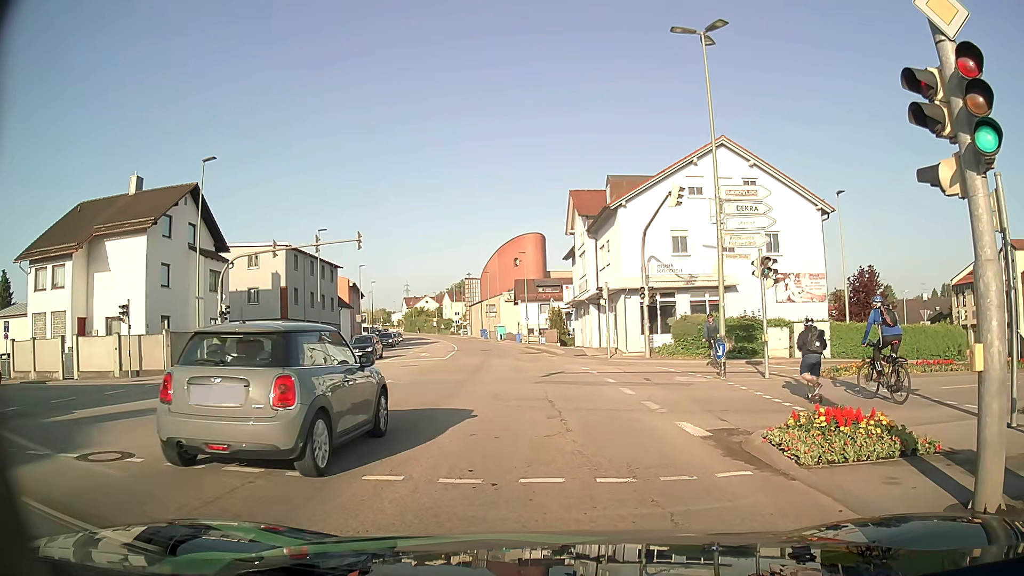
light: Day
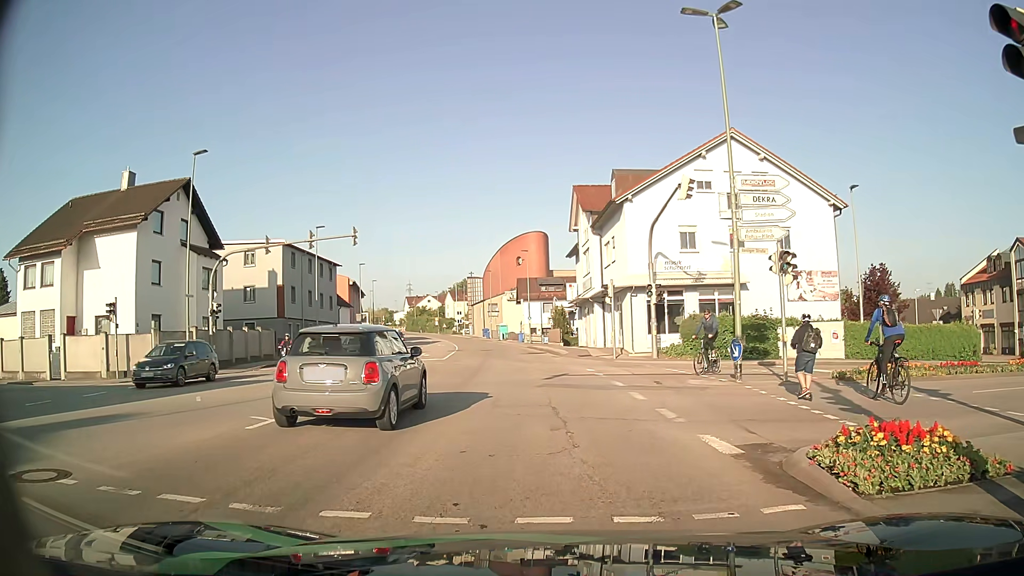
(0.0, +1.4) m; +2°
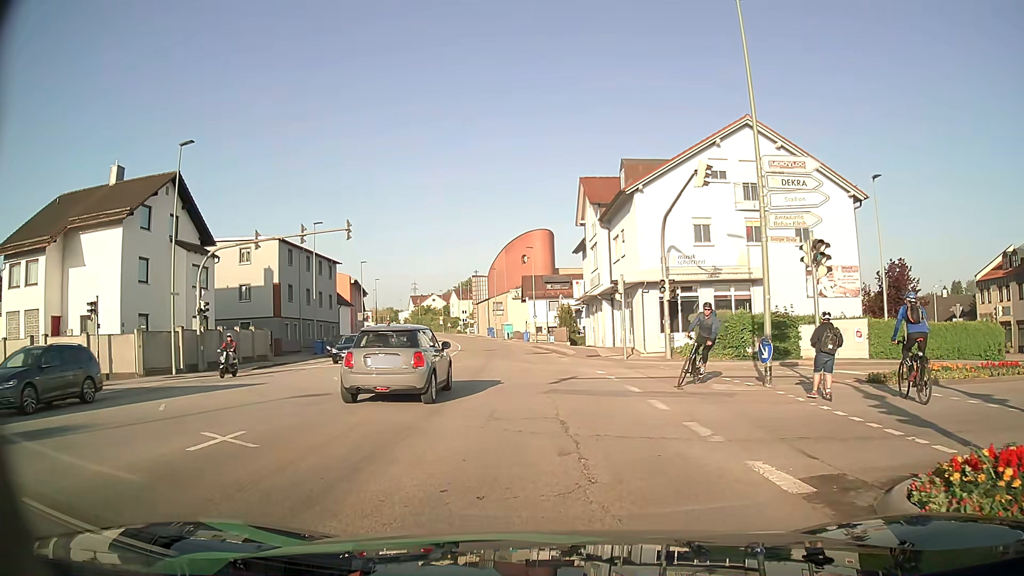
(0.0, +2.0) m; 0°
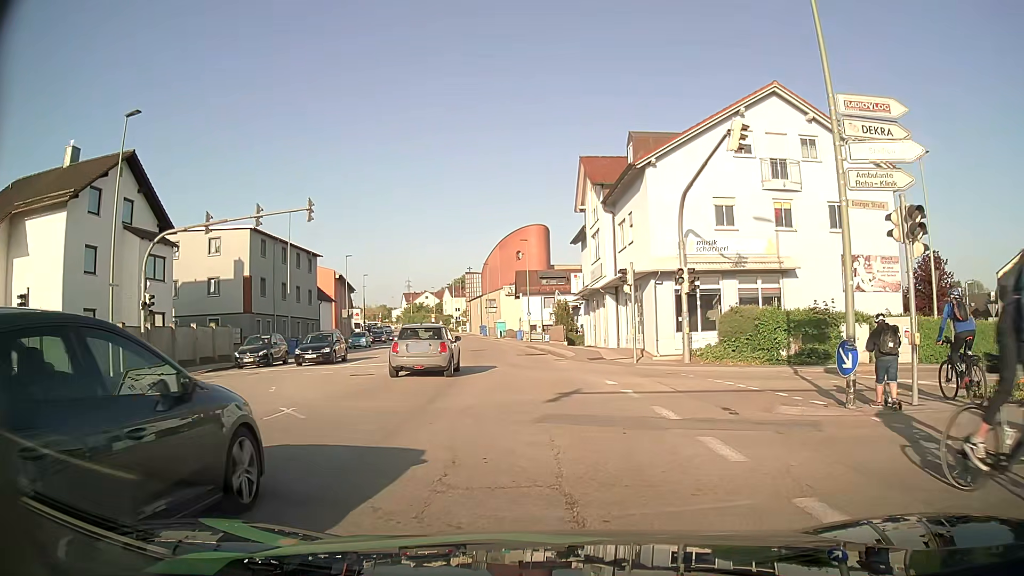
(-0.1, +4.7) m; 0°
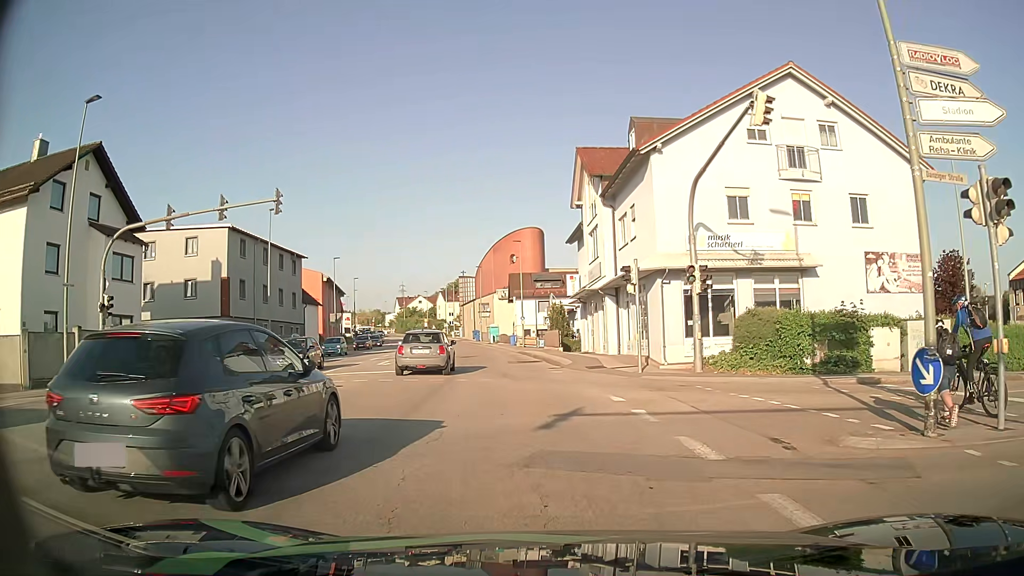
(0.0, +2.8) m; +1°
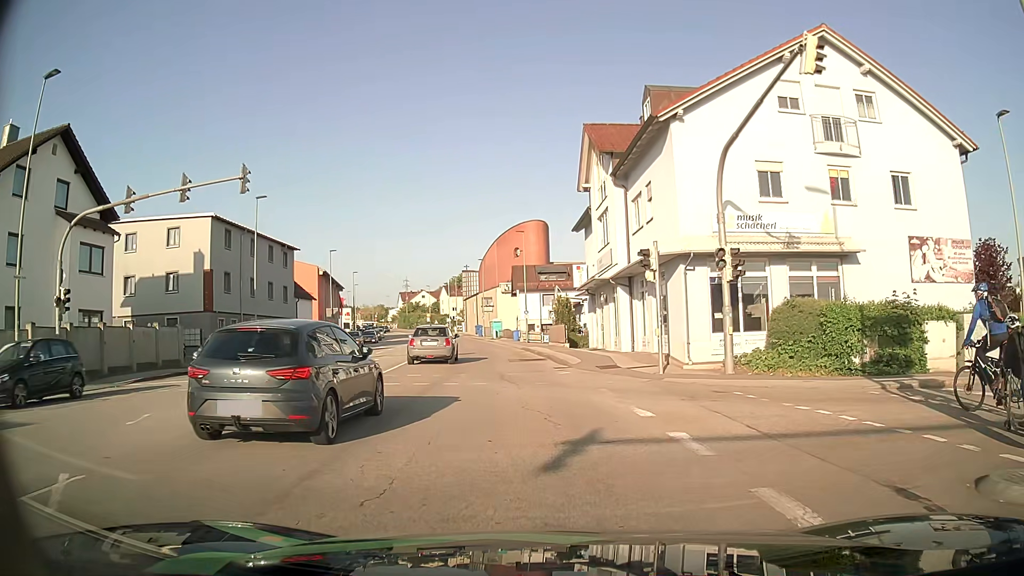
(0.0, +3.1) m; -1°
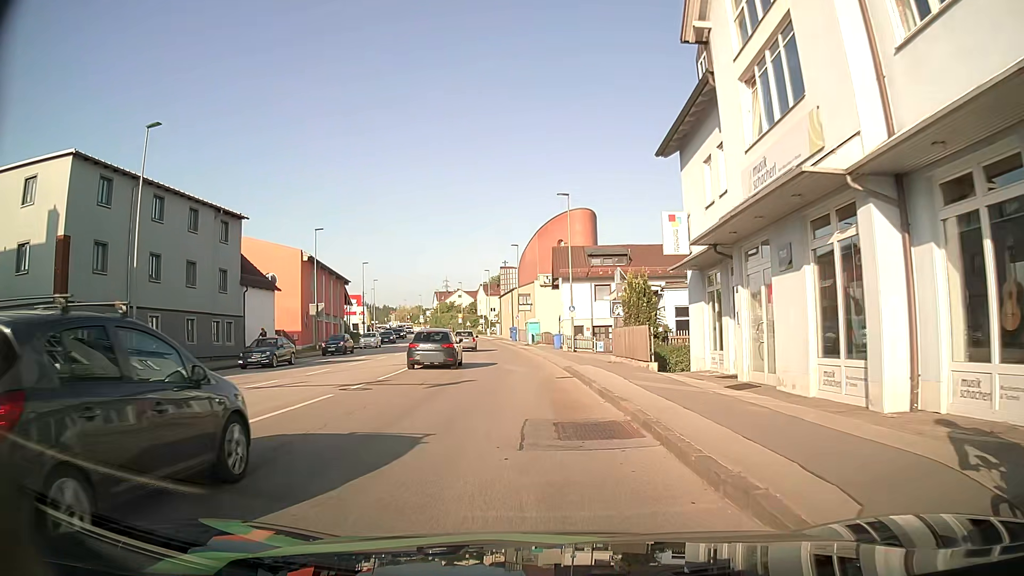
(-0.6, +18.4) m; -4°
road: tertiary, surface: asphalt
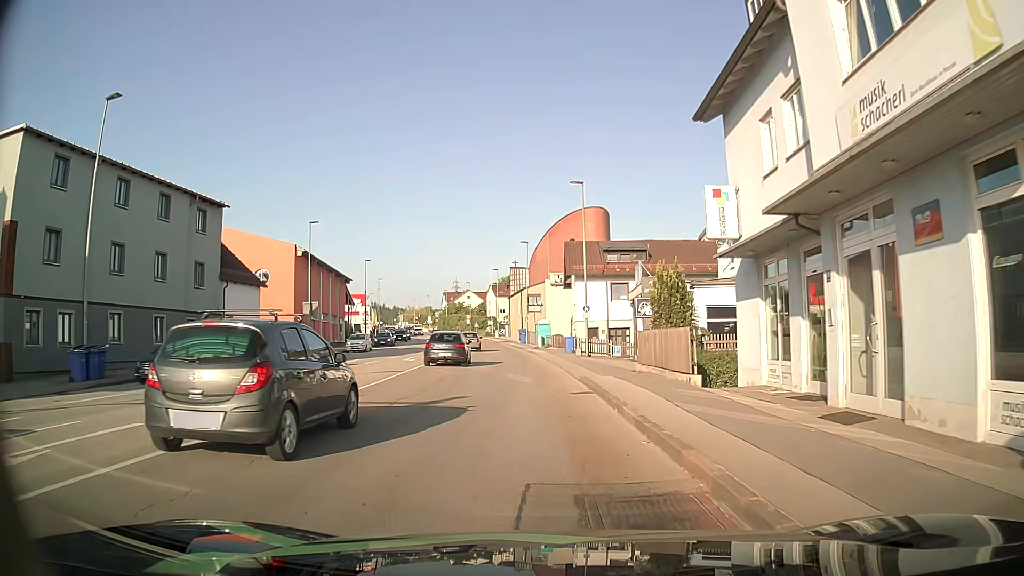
(0.0, +4.2) m; -1°
(0, +10) (0, +20) (-1, +30) (-2, +40) (-2, +50) (-4, +60) (-5, +70) (-6, +80) (-8, +90) (-10, +99) m
